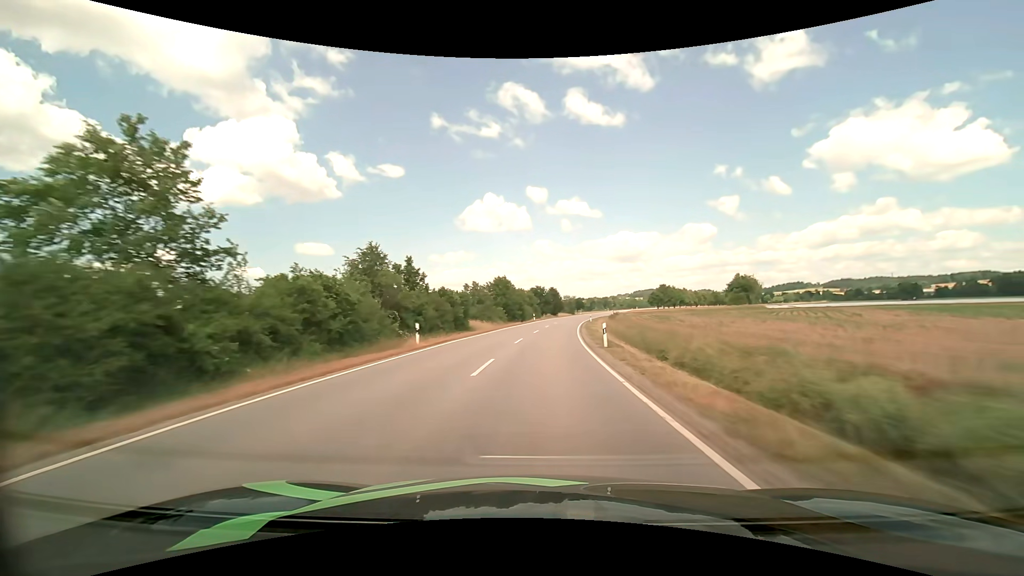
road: tertiary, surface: asphalt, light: Day
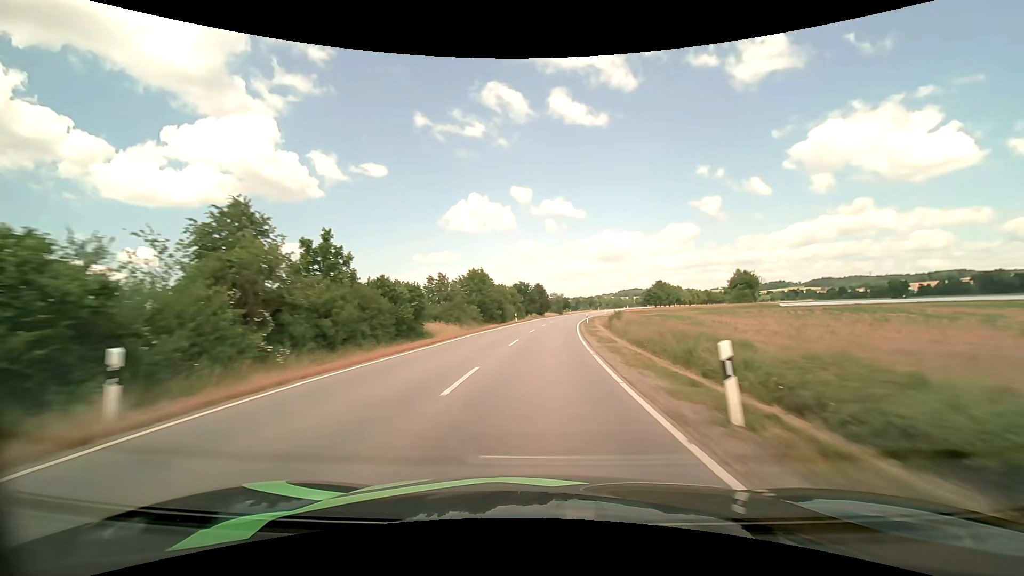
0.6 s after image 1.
(+0.2, +14.9) m; +2°
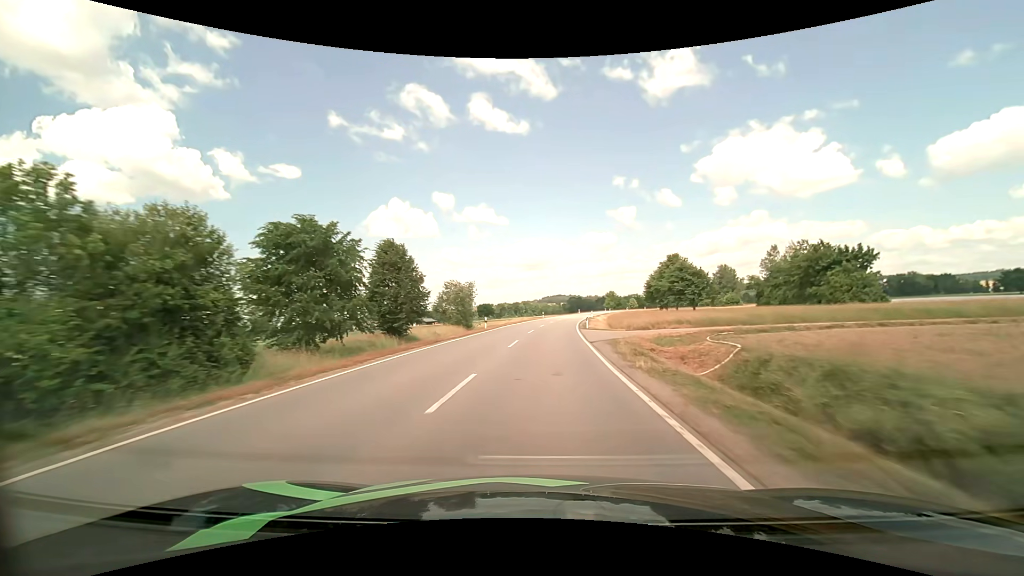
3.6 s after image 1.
(+5.2, +74.0) m; +9°
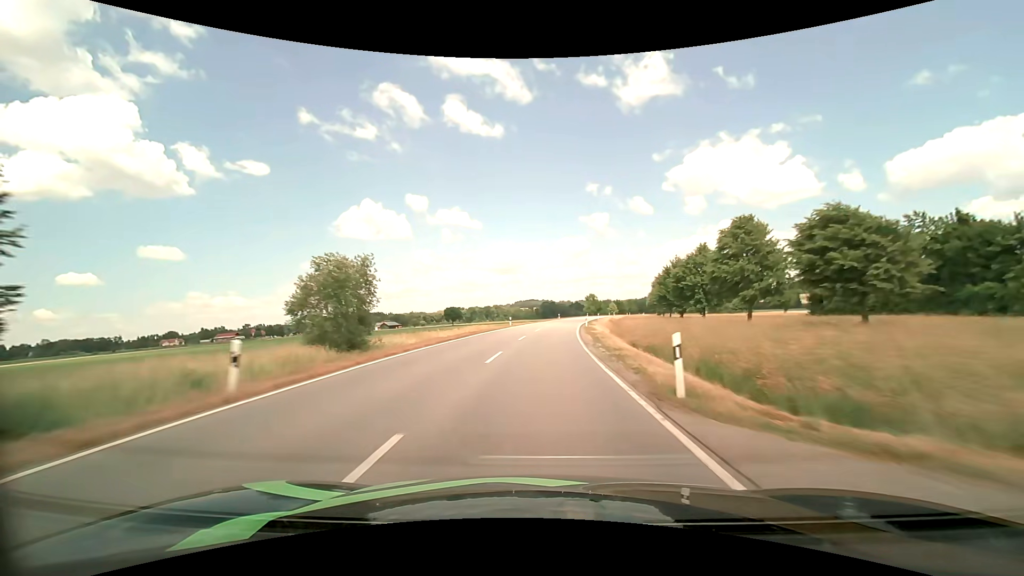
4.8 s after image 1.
(+0.8, +29.5) m; +3°
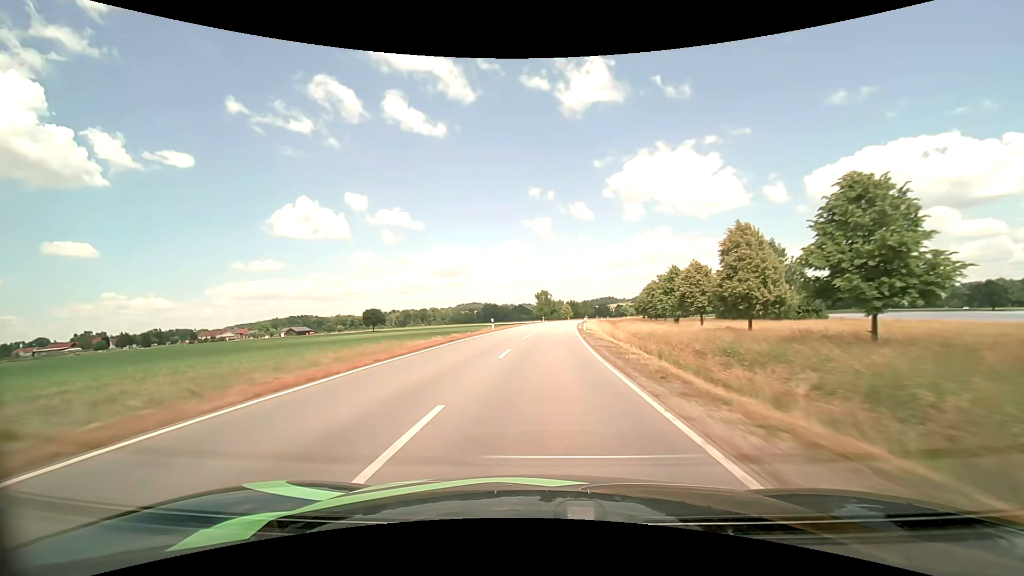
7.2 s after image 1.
(+3.0, +59.0) m; +6°
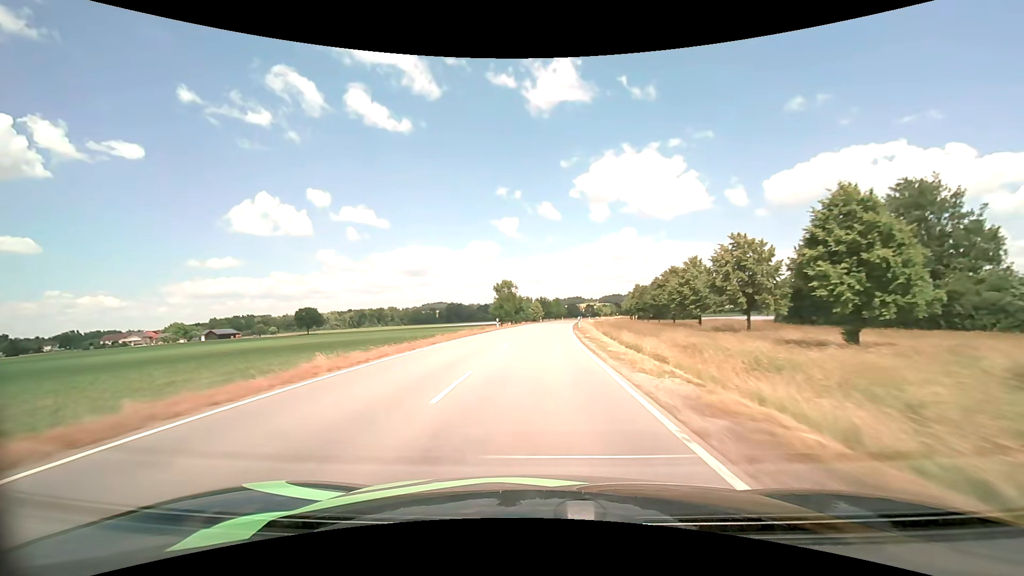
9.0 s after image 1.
(+1.7, +44.3) m; +4°
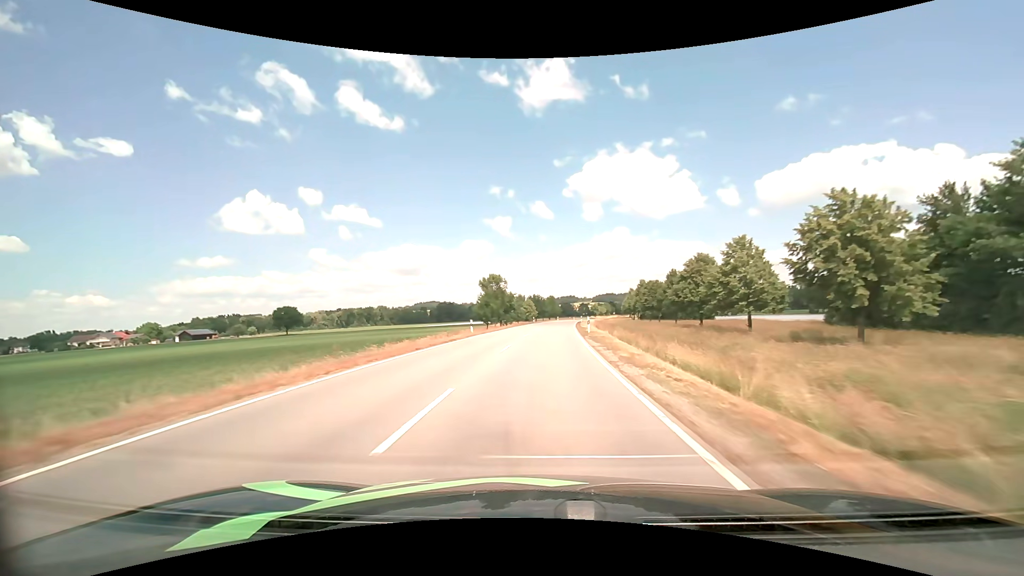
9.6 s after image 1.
(+0.1, +14.7) m; +1°
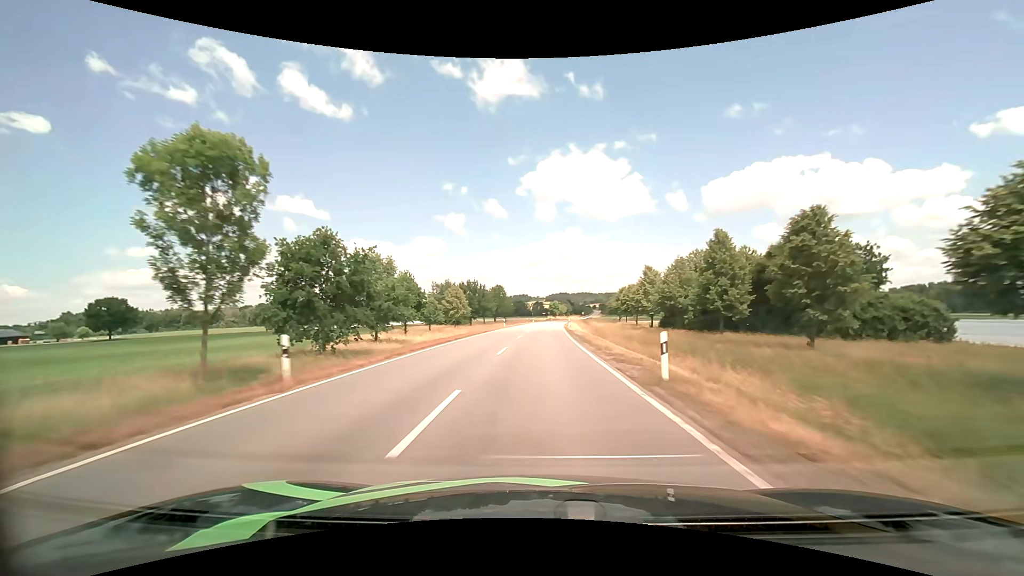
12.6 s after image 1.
(+3.4, +73.0) m; +5°
(0, +10) (0, +20) (0, +30) (0, +40) (+1, +50) (+1, +60) (+2, +70) (+2, +80) (+3, +90) (+3, +100) m
